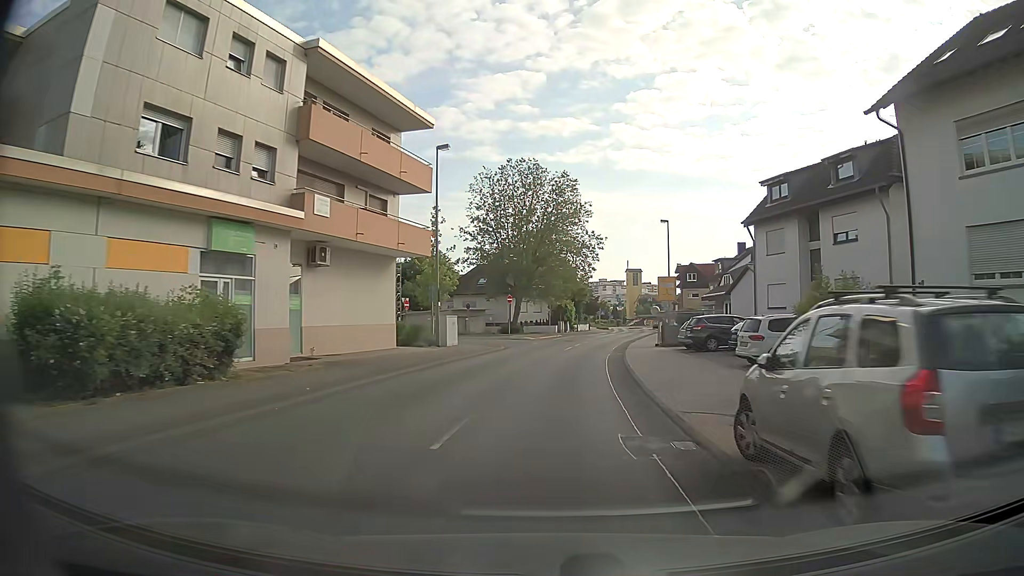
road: secondary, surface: asphalt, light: Day
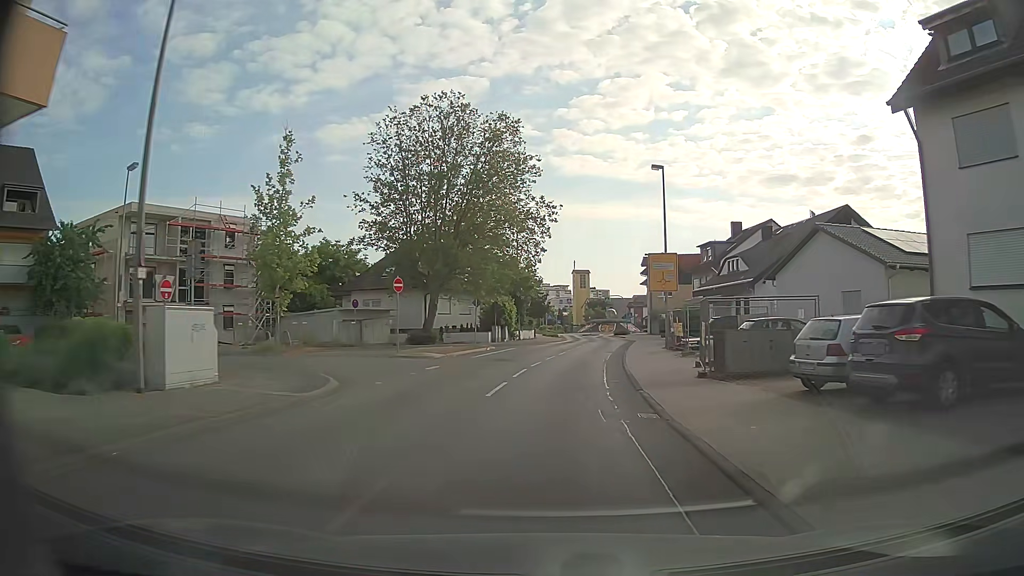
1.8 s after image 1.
(+1.0, +22.2) m; +5°
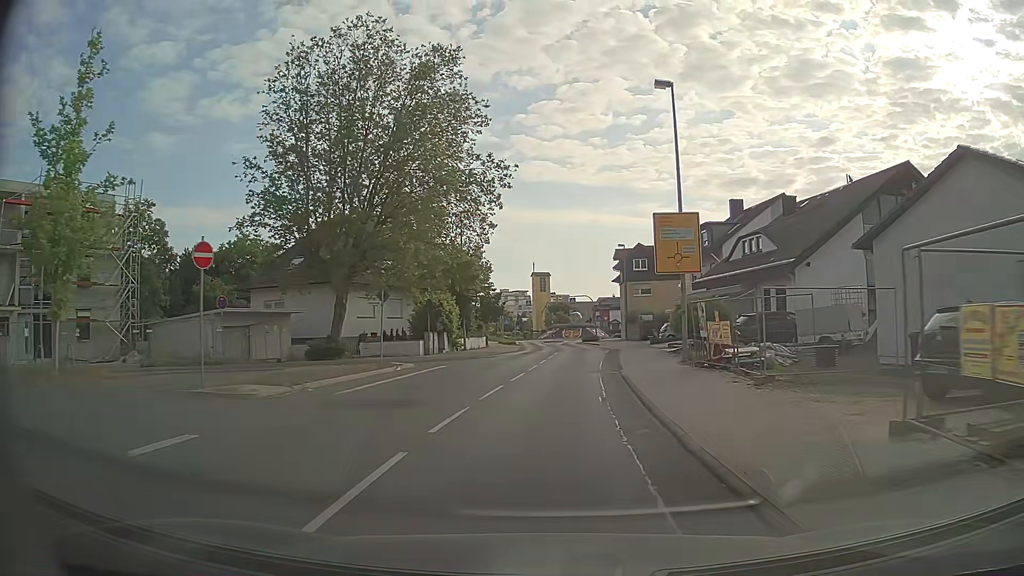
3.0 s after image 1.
(+0.5, +14.0) m; +4°
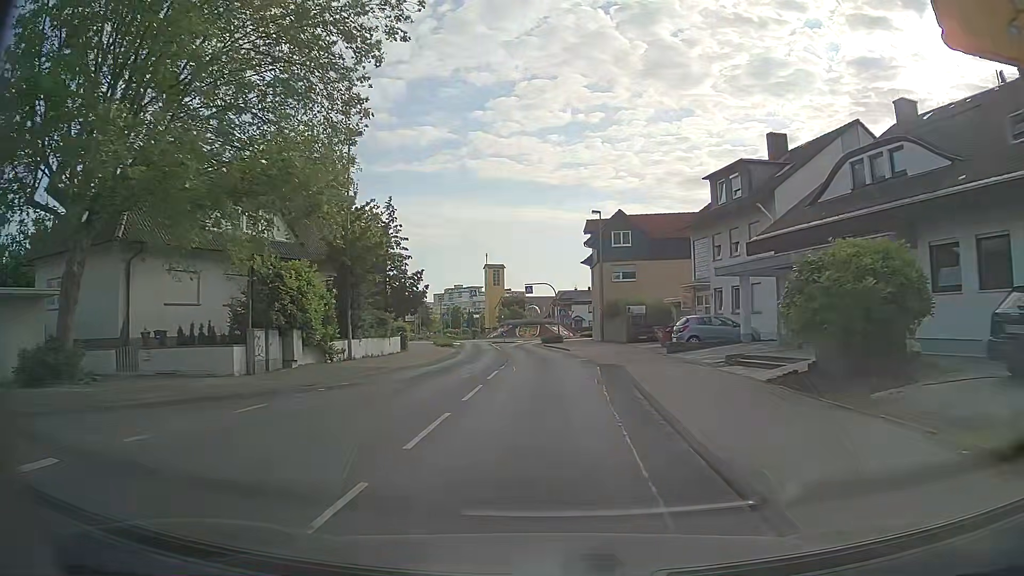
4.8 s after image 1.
(+0.7, +19.5) m; +4°
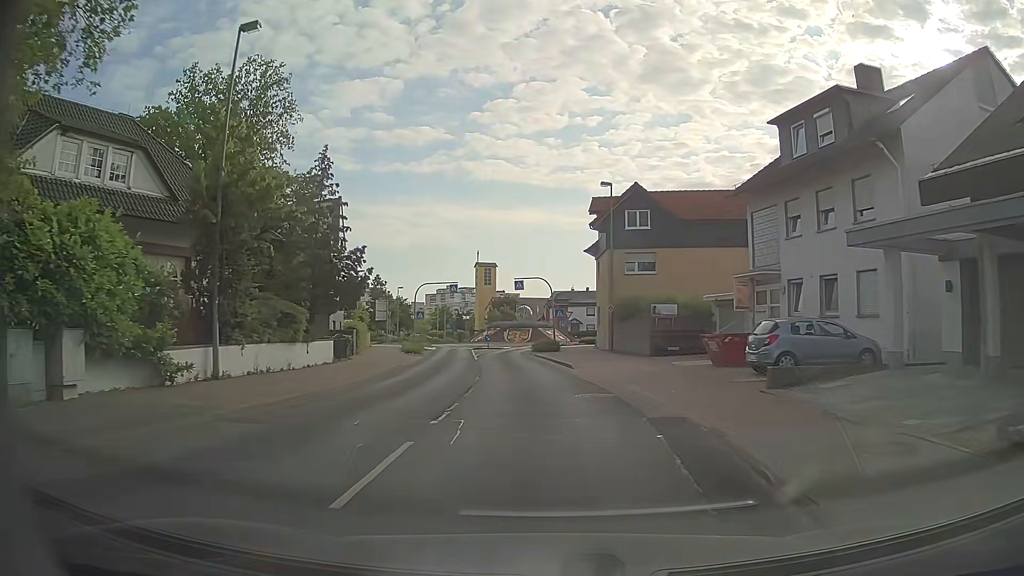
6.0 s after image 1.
(+0.1, +12.0) m; +1°
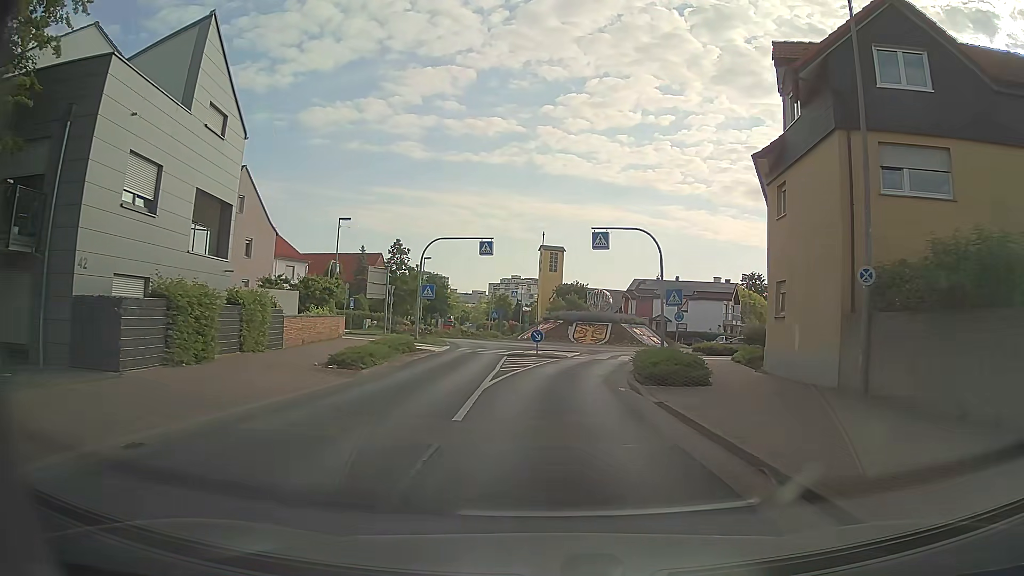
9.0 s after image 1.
(-1.4, +26.4) m; -6°
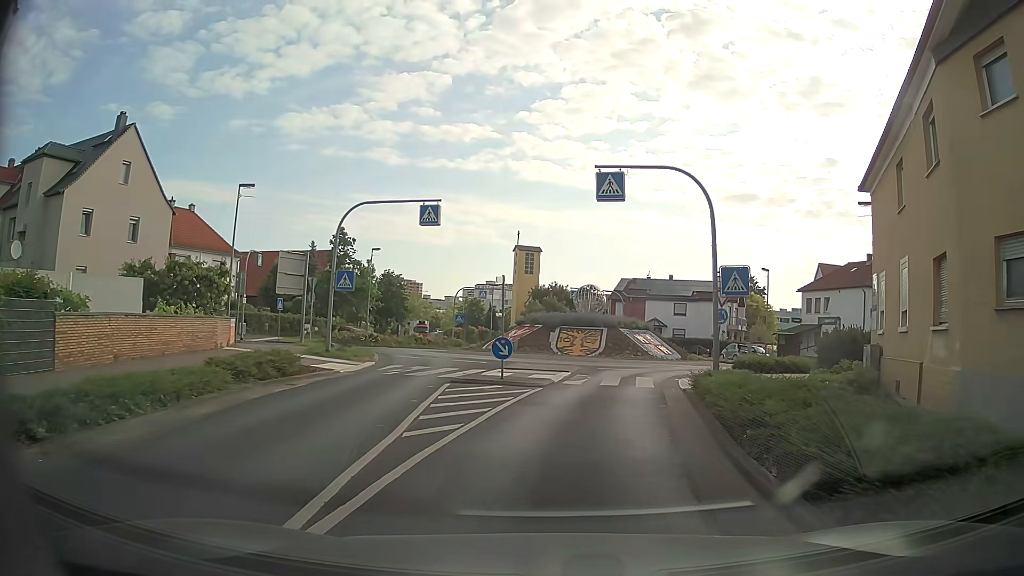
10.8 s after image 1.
(+0.1, +12.4) m; +3°
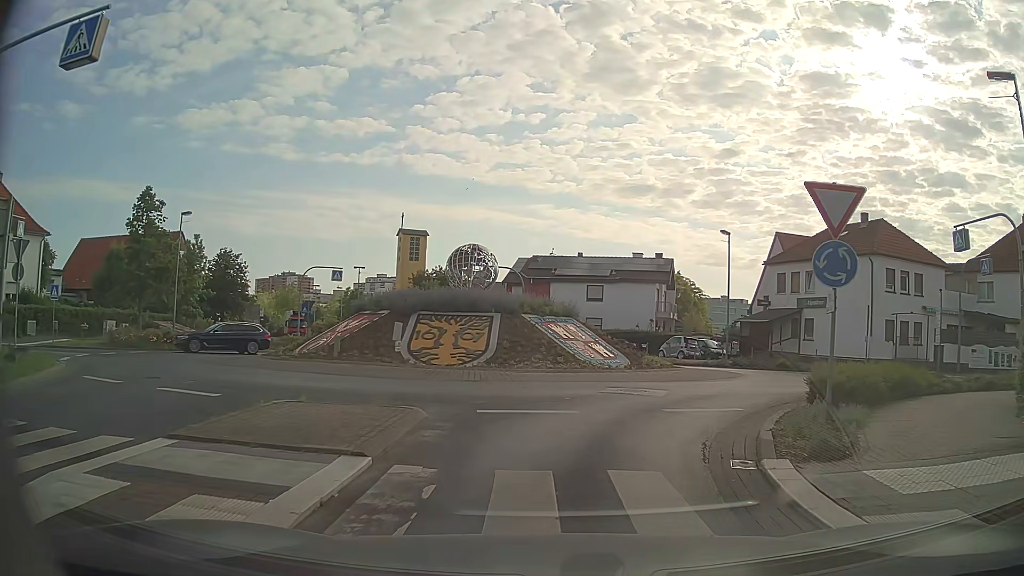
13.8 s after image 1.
(+1.1, +16.3) m; +9°
(+1, +10) (+6, +19) (+8, +28) (+4, +37) (-4, +43) (-9, +52) (-13, +61) (-18, +69) (-23, +78) (-28, +87) m
